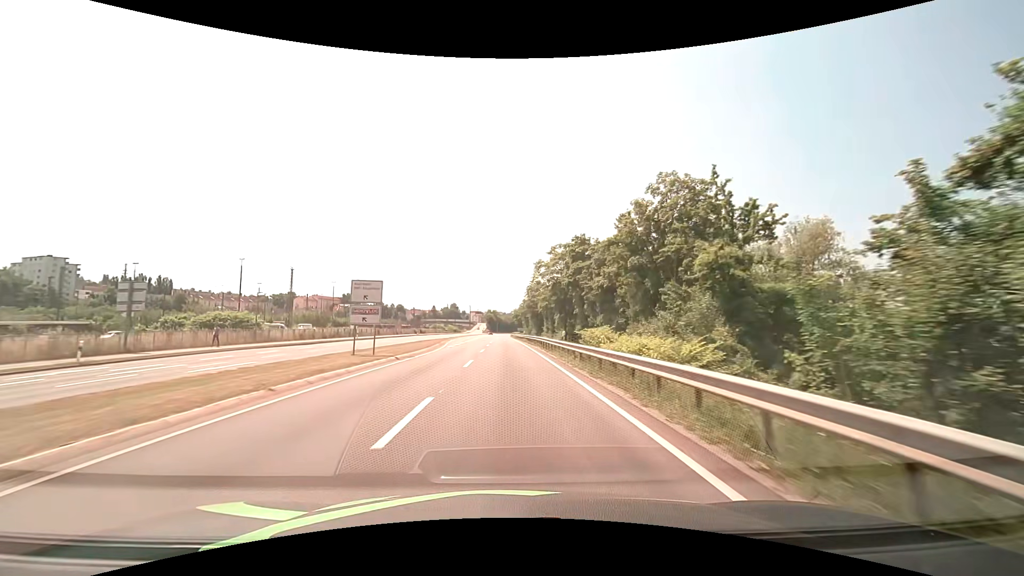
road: primary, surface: asphalt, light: Day
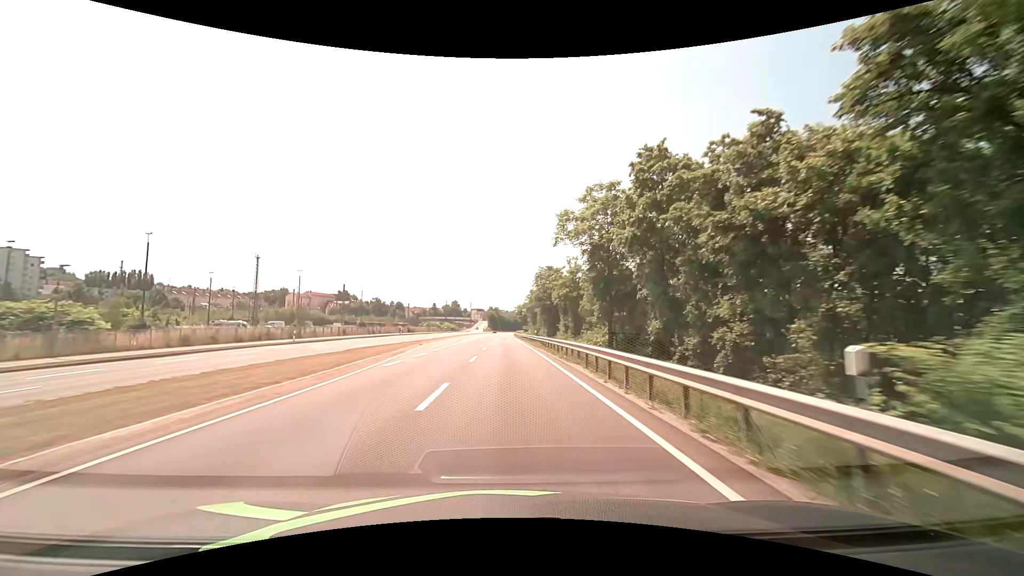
(0.0, +21.5) m; 0°
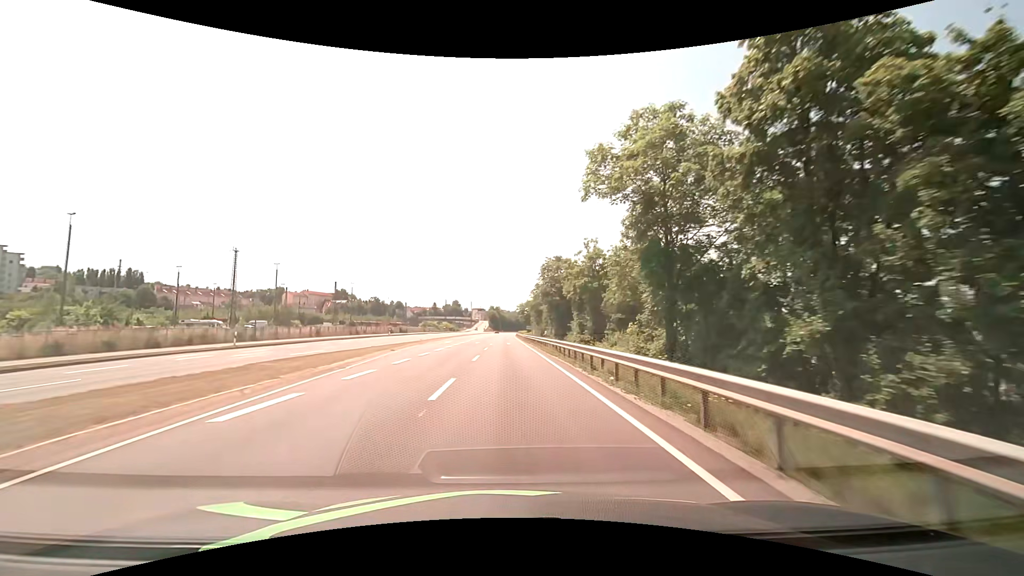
(0.0, +10.8) m; 0°
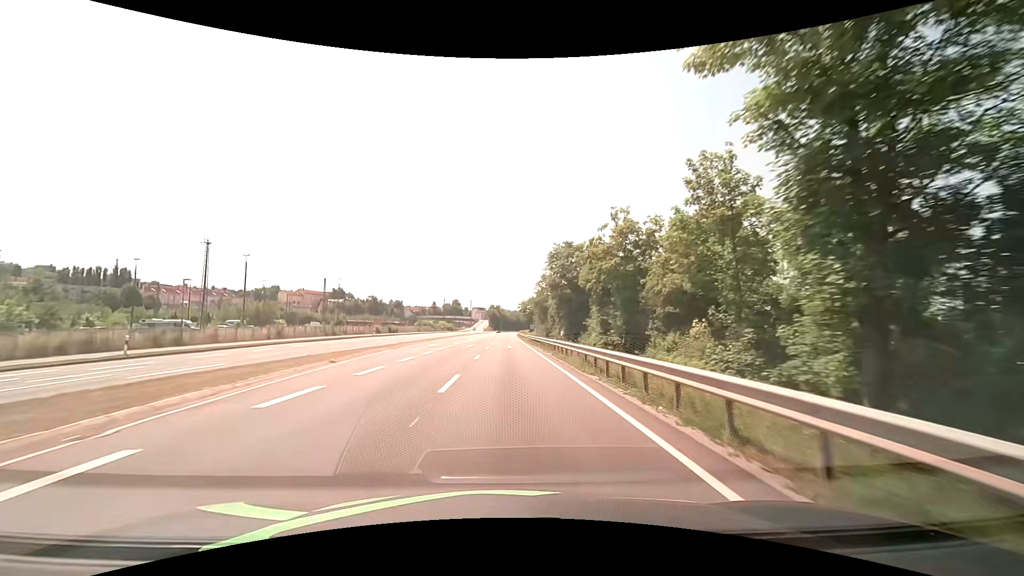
(0.0, +10.8) m; 0°
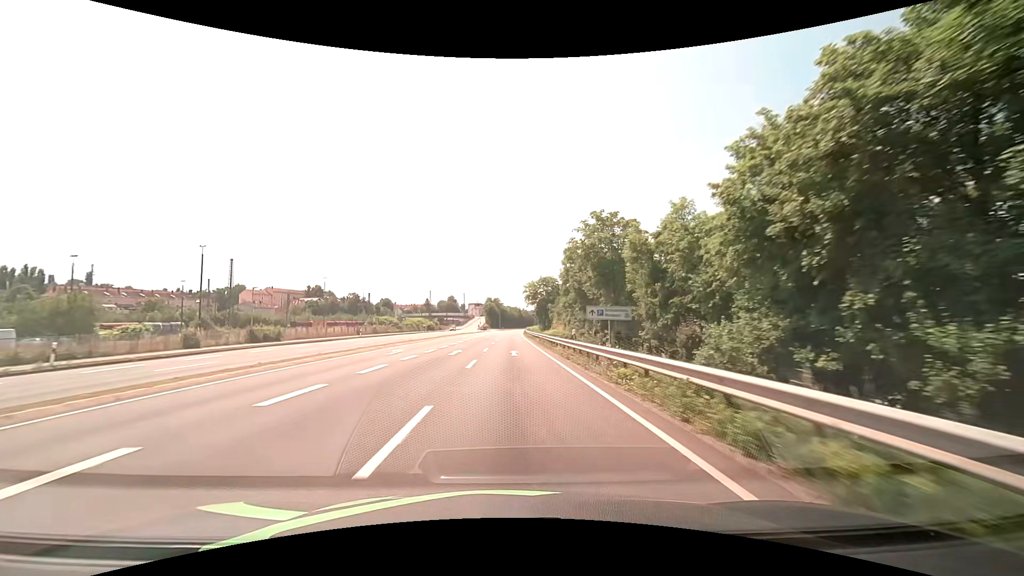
(-0.2, +54.1) m; 0°
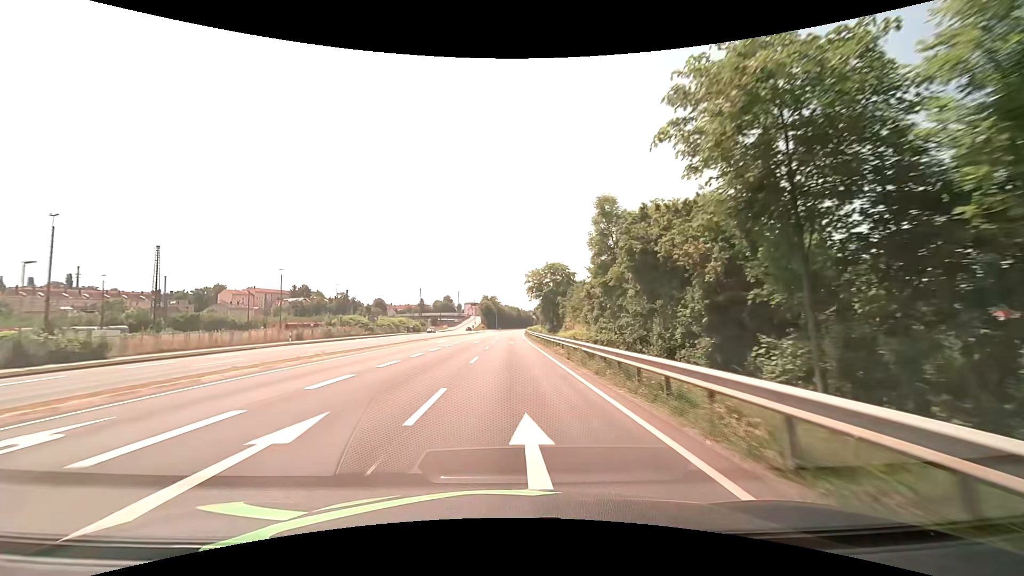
(+0.1, +21.6) m; 0°
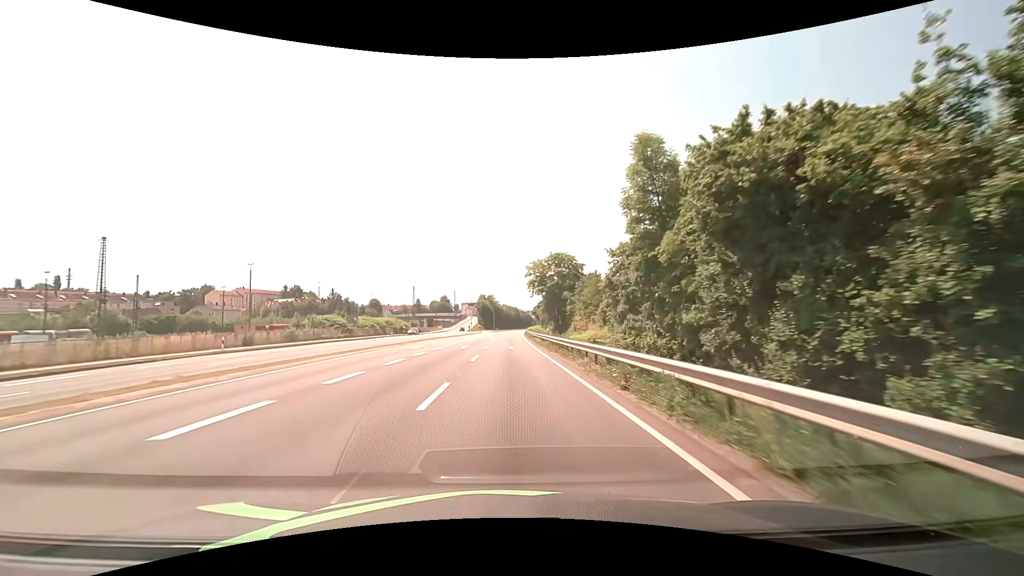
(0.0, +10.8) m; 0°
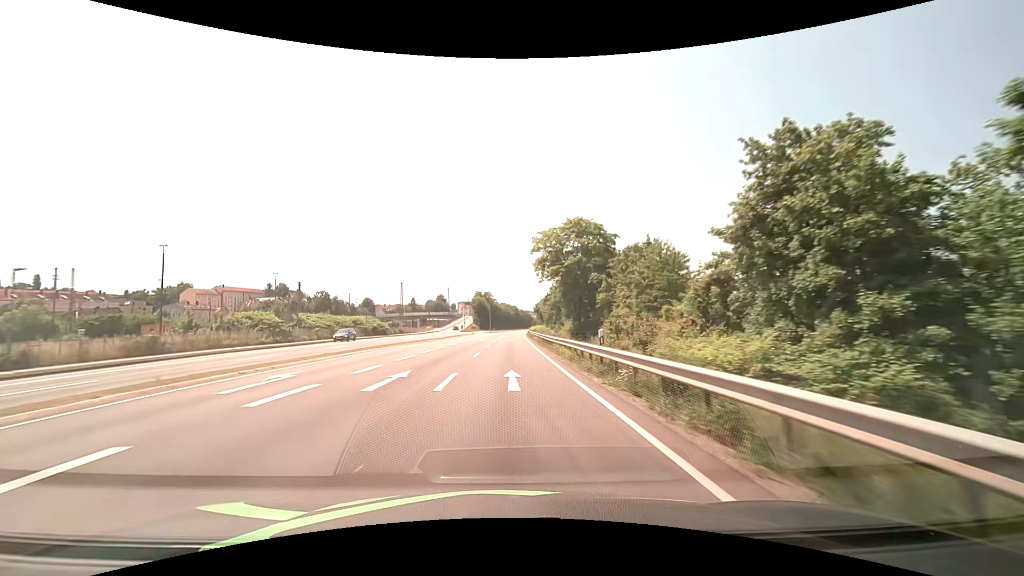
(0.0, +21.5) m; 0°
(0, +10) (0, +20) (0, +30) (0, +40) (0, +50) (0, +60) (+1, +70) (+1, +80) (+1, +90) (+2, +100) m
